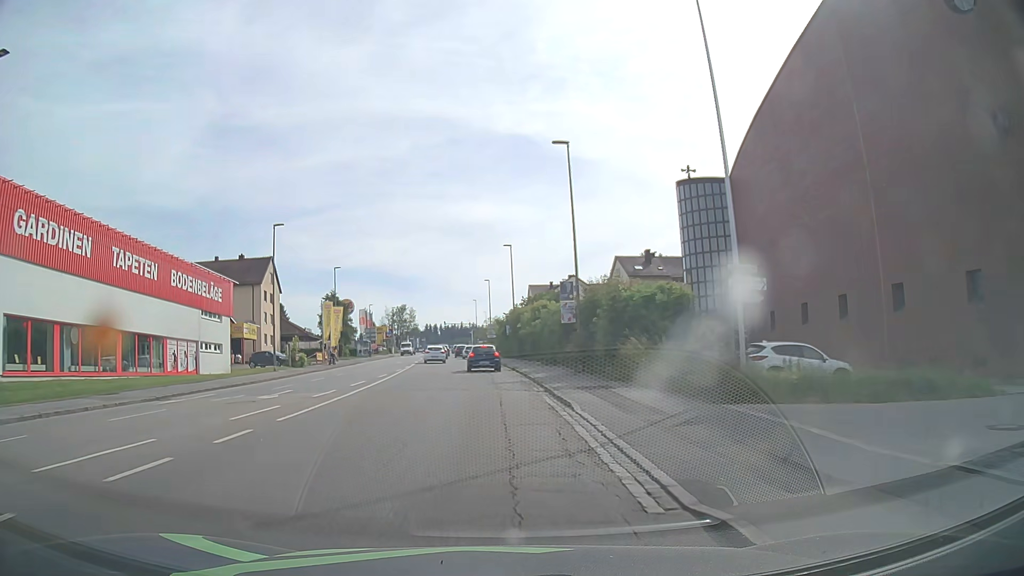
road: tertiary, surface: asphalt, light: Day
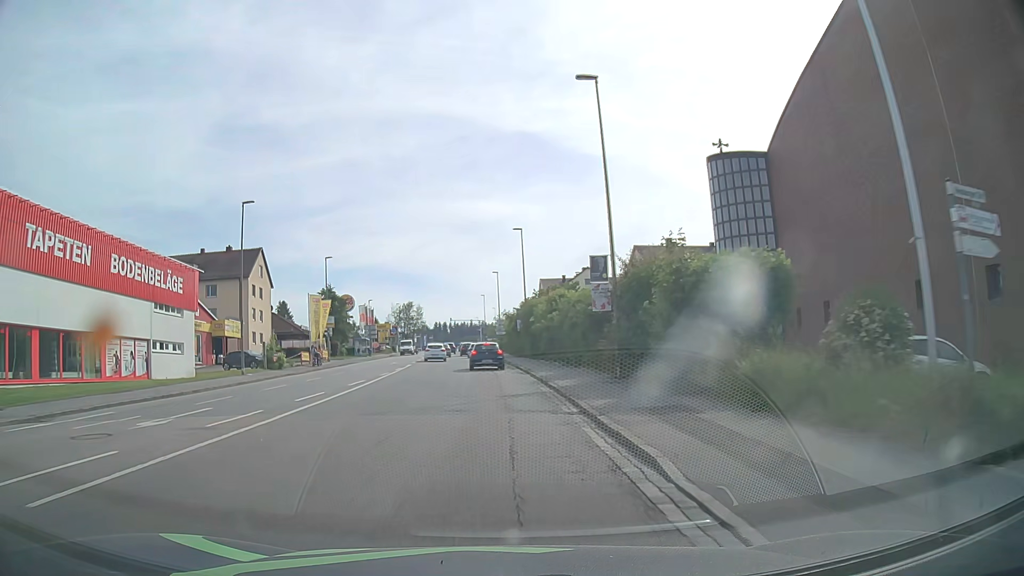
(0.0, +7.6) m; -1°
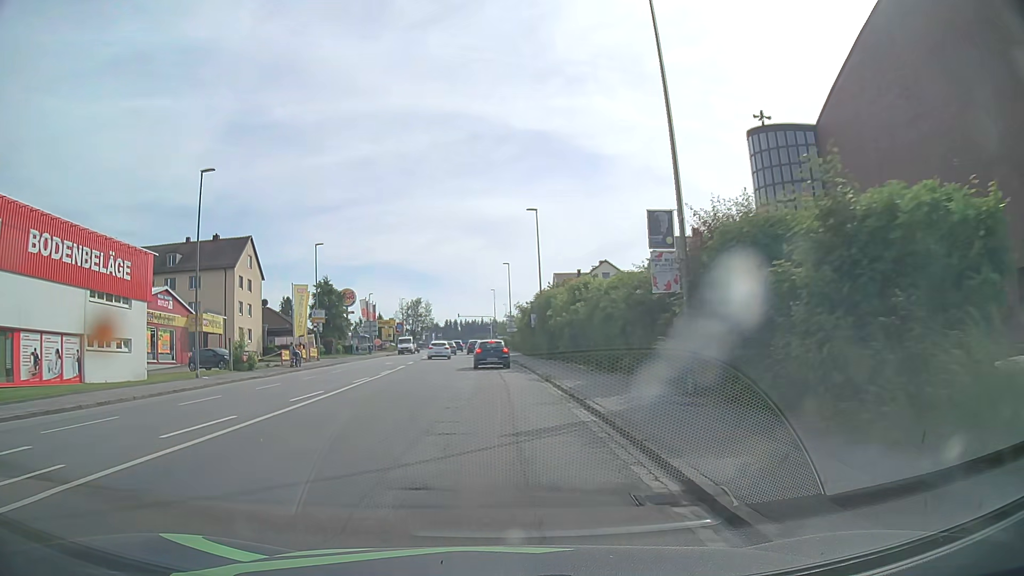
(-0.1, +7.5) m; -1°
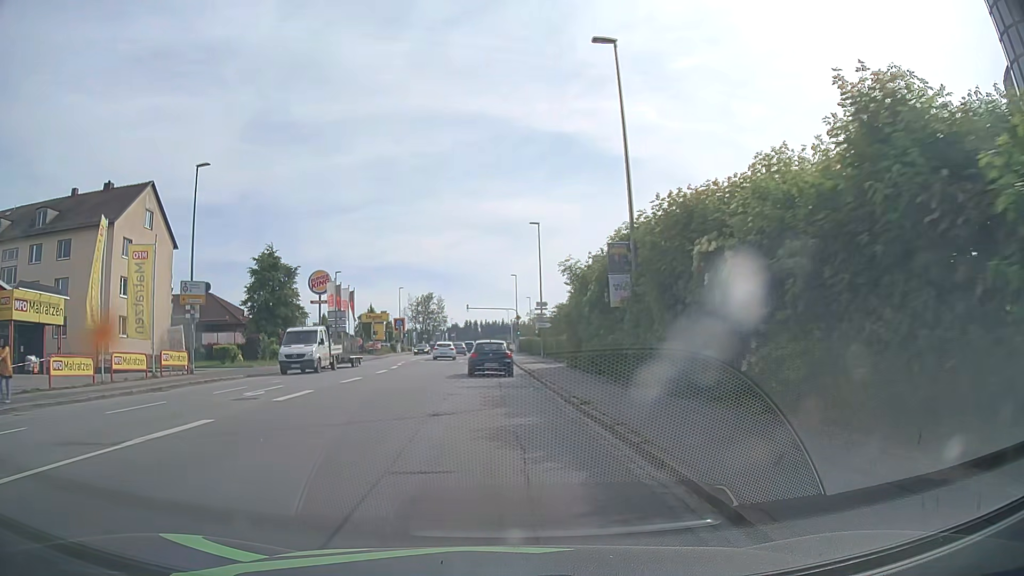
(-0.6, +27.9) m; -2°
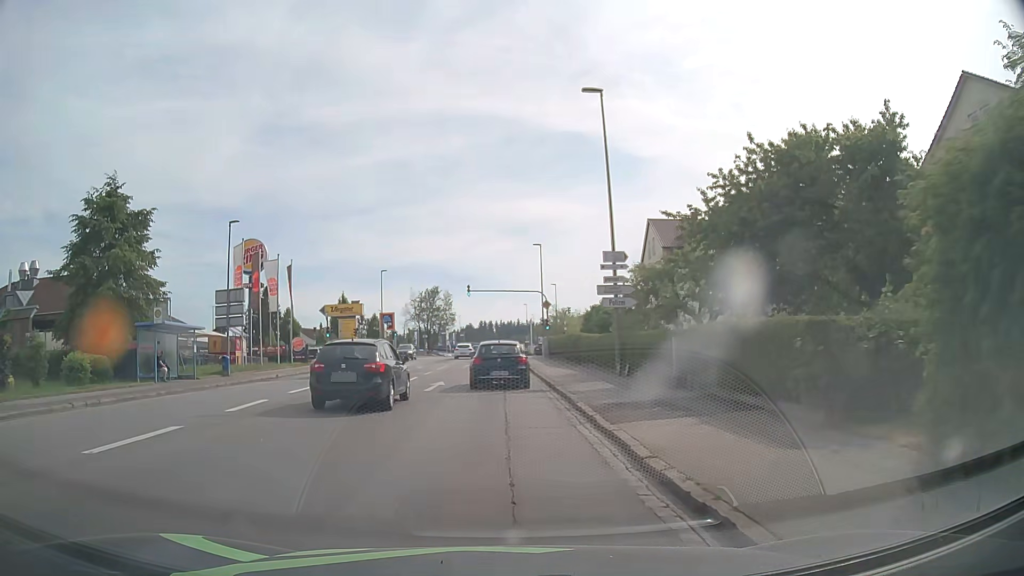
(-0.4, +28.0) m; -2°
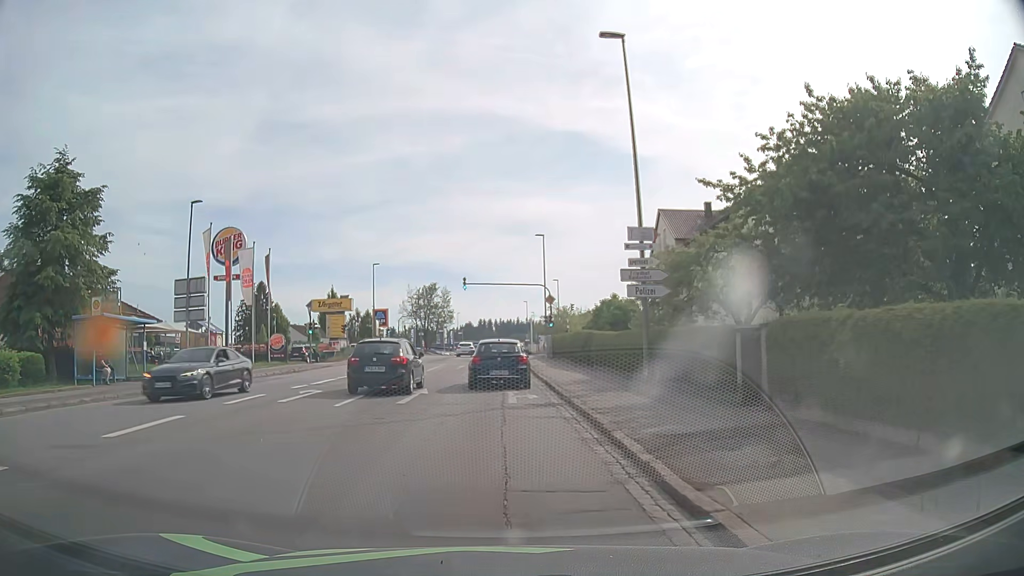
(0.0, +4.7) m; 0°
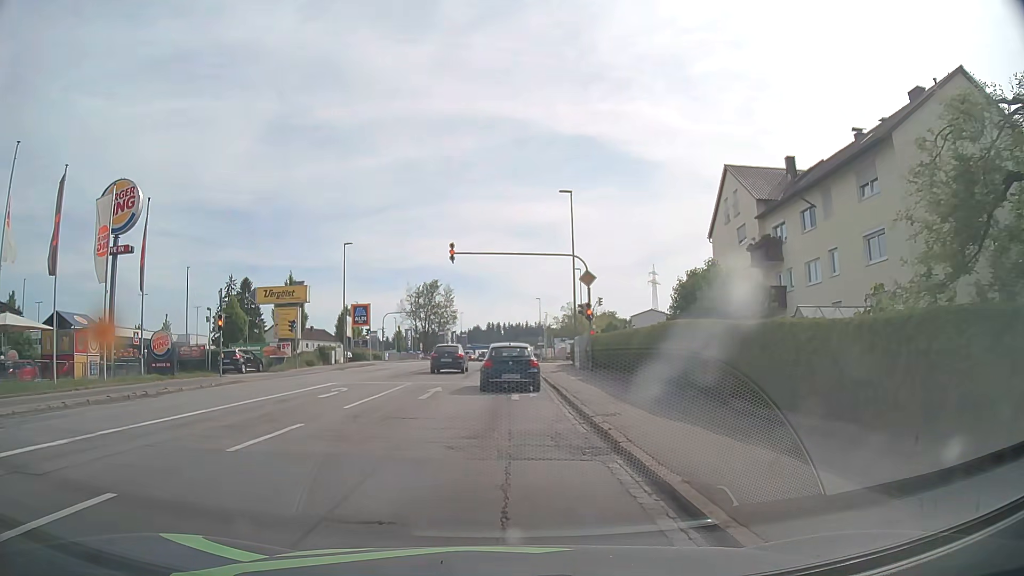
(-0.1, +17.7) m; -2°
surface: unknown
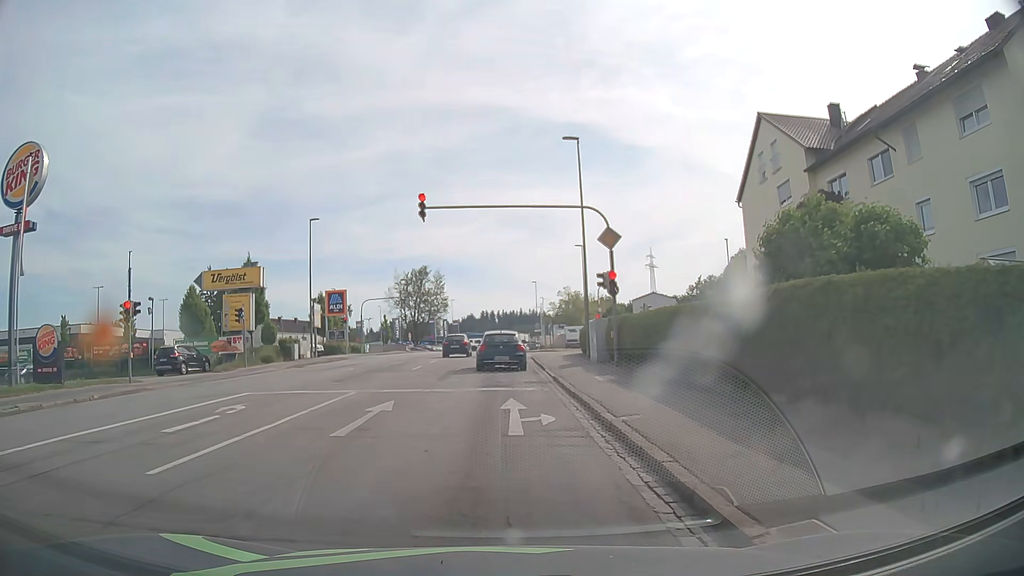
(+0.2, +8.2) m; +2°
